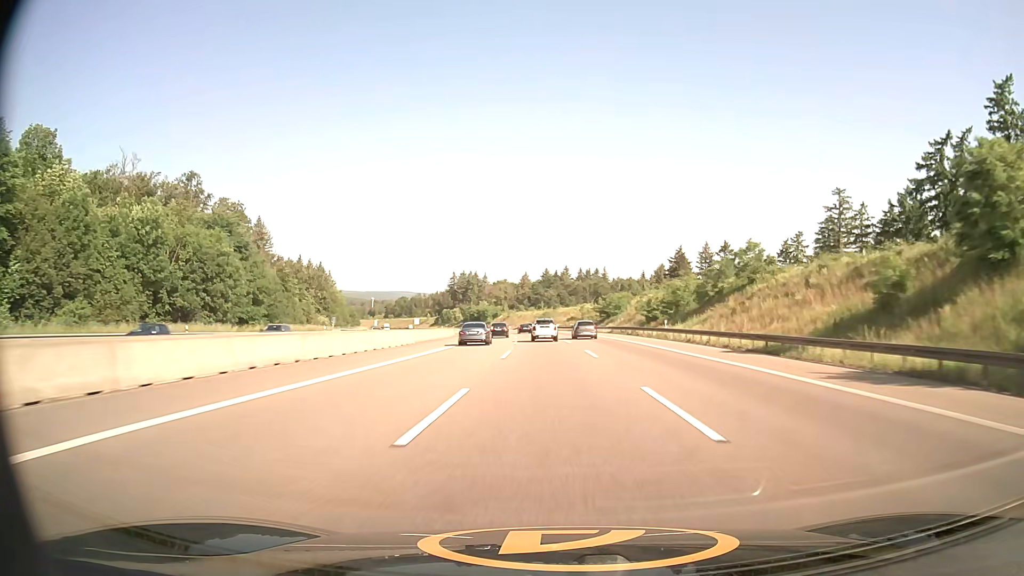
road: motorway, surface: asphalt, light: Day
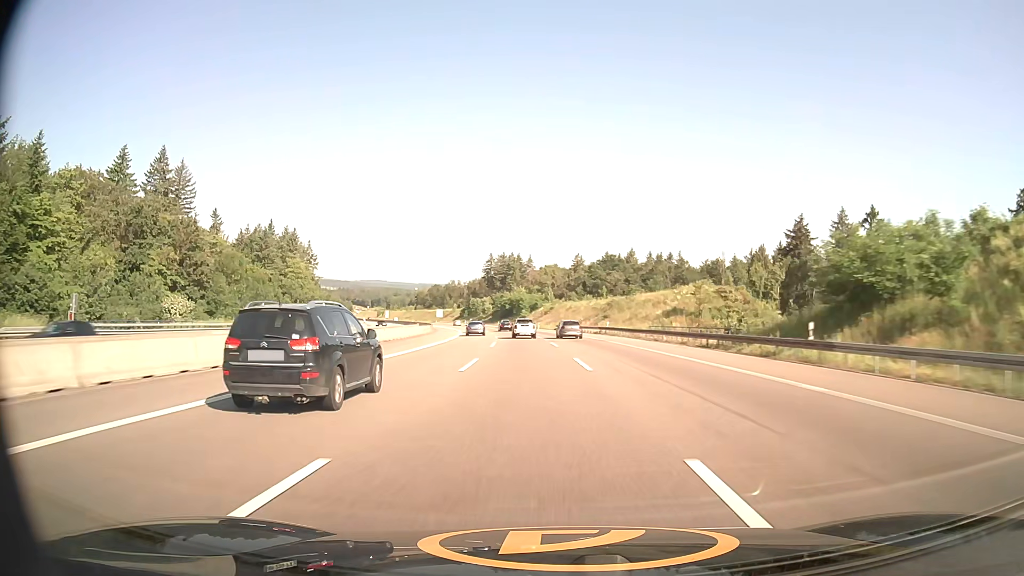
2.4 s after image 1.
(-2.0, +78.7) m; -4°
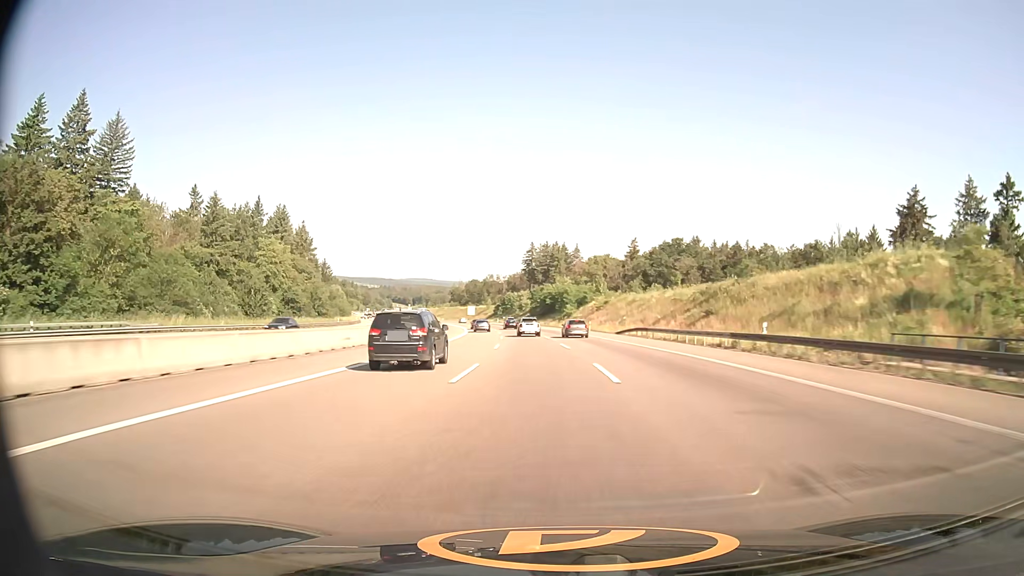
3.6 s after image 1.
(-1.3, +39.7) m; -4°
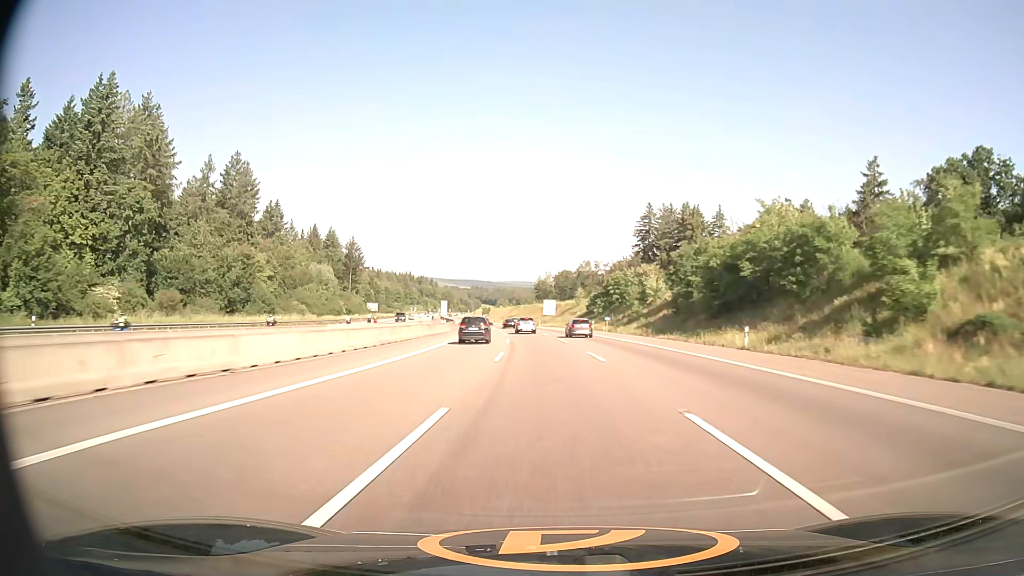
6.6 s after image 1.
(-7.8, +99.2) m; -9°
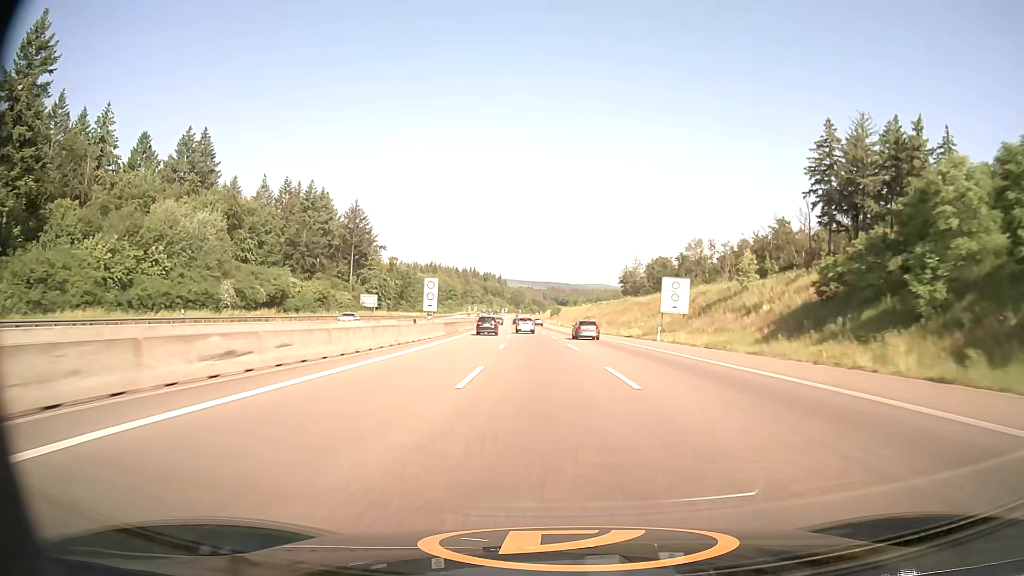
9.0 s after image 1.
(-4.5, +79.7) m; -7°
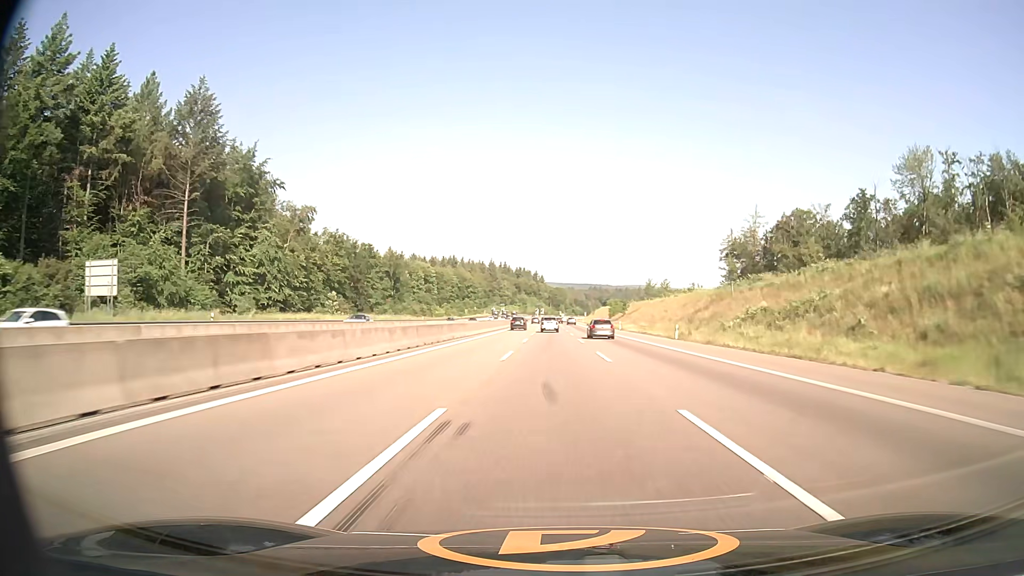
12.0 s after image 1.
(-4.5, +98.5) m; -4°
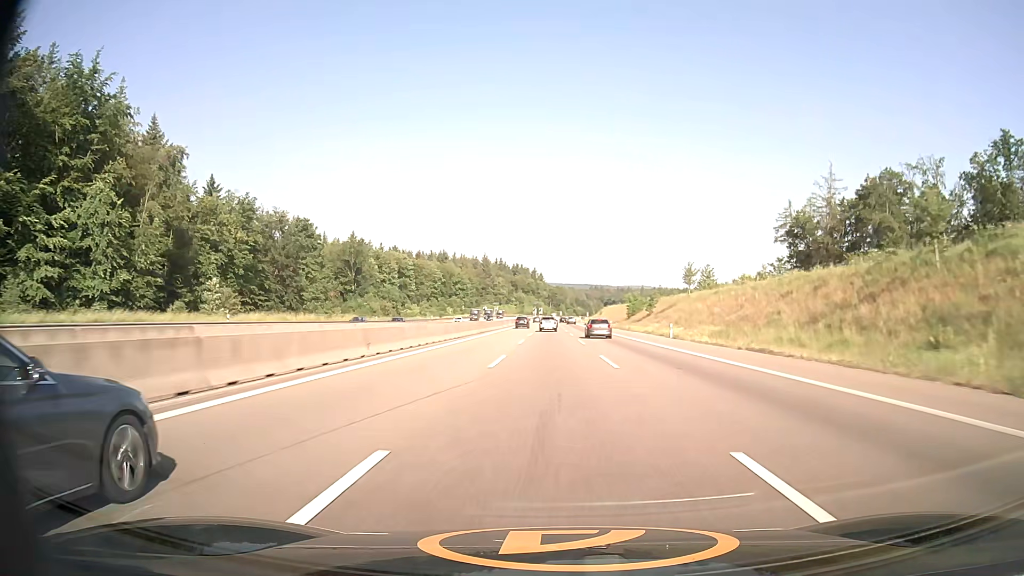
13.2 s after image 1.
(0.0, +39.0) m; 0°
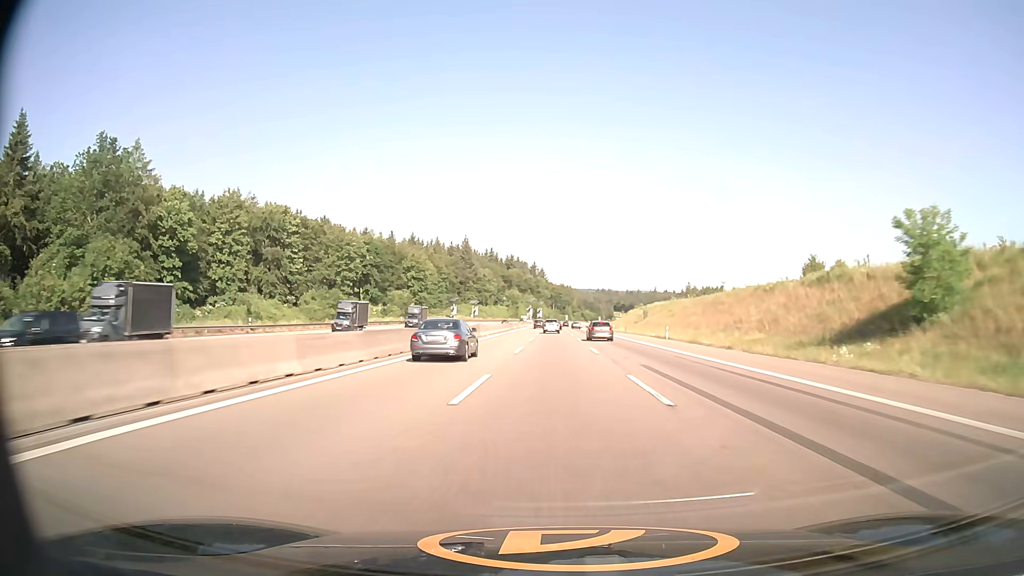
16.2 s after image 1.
(-0.3, +97.2) m; 0°
(0, +10) (0, +20) (0, +30) (0, +40) (0, +50) (0, +60) (0, +70) (0, +80) (0, +90) (0, +100) m
